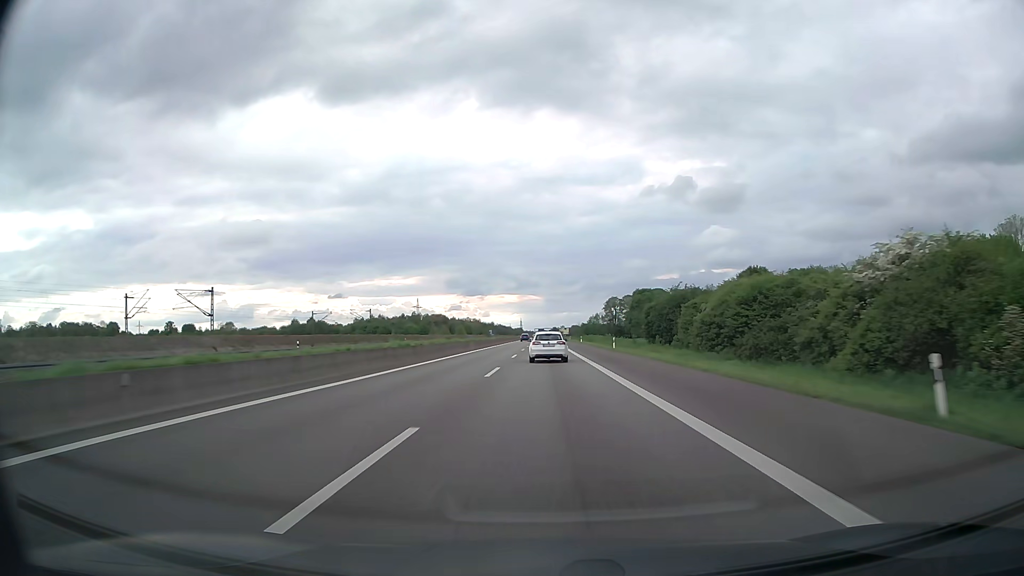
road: motorway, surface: asphalt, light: Day
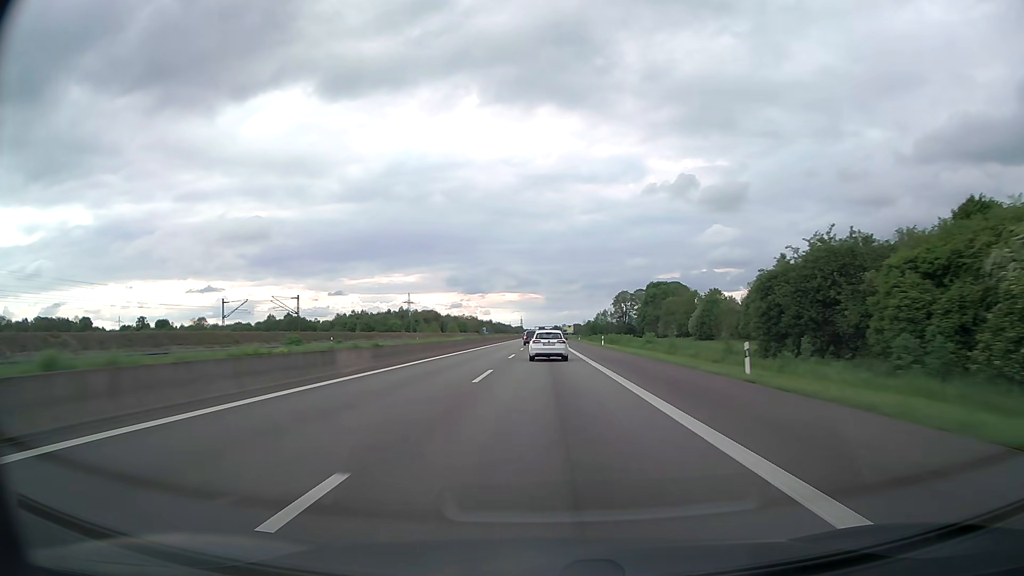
(-0.1, +39.3) m; 0°
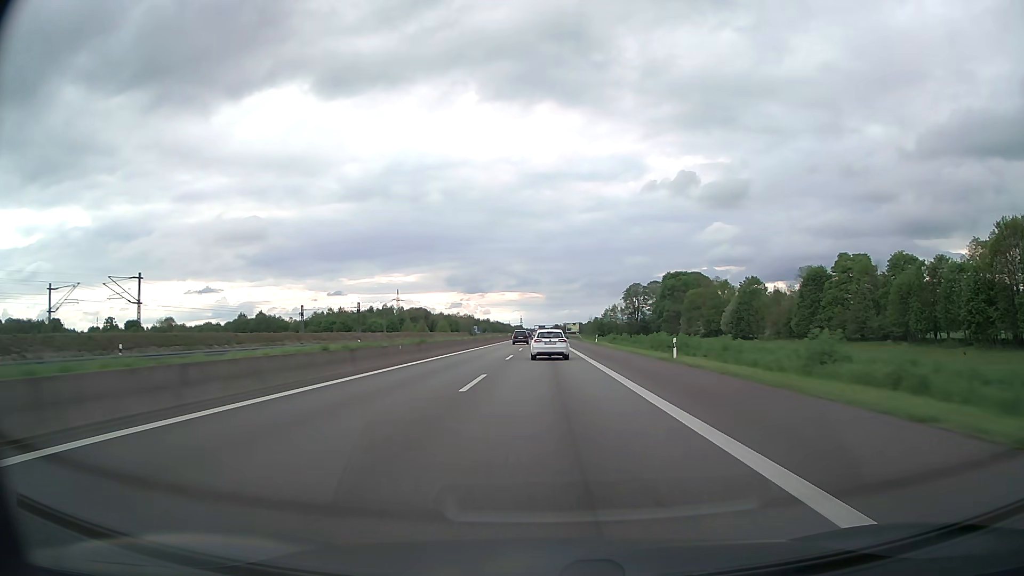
(0.0, +38.6) m; 0°
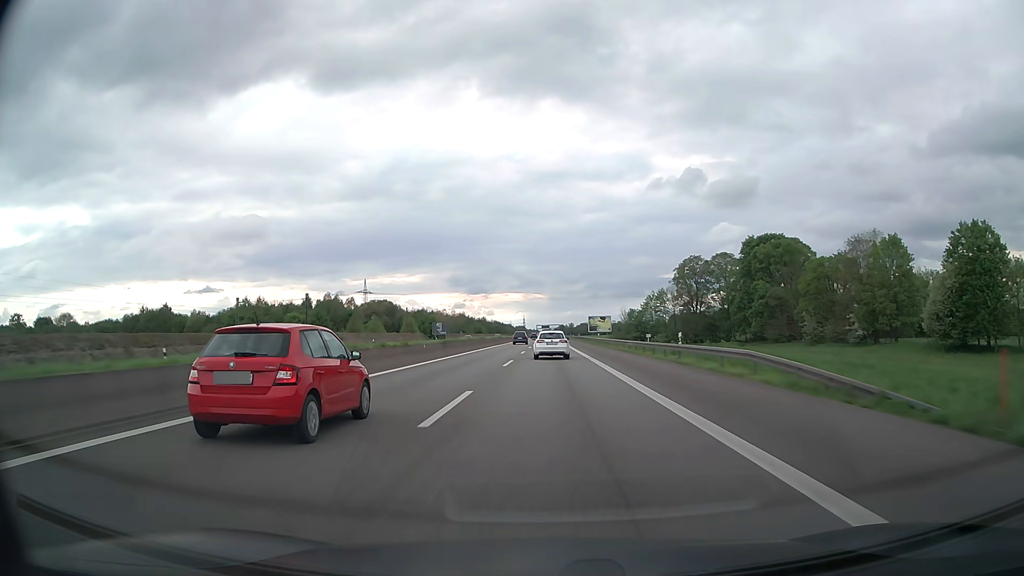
(-0.2, +95.8) m; 0°
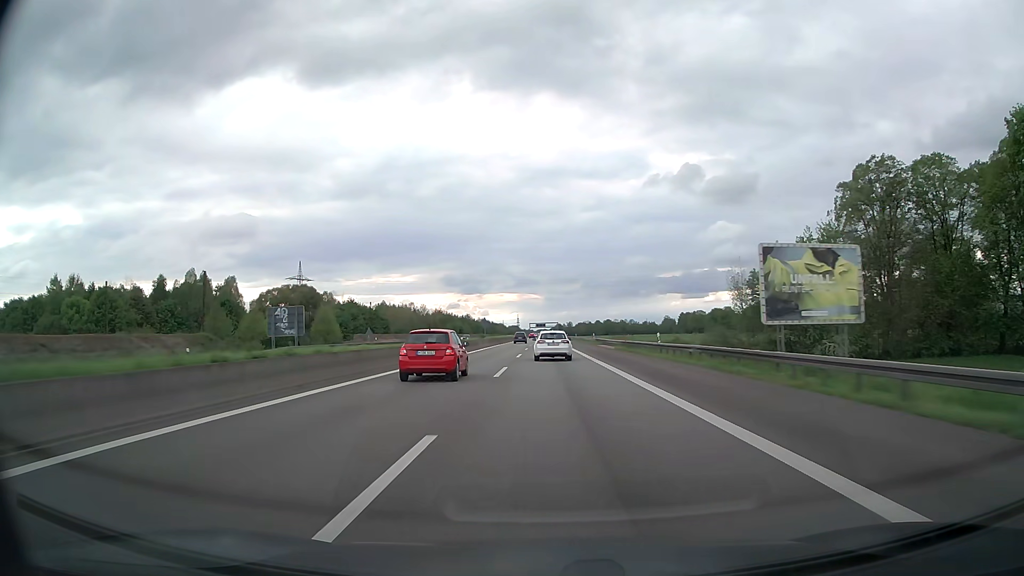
(+0.2, +97.0) m; 0°
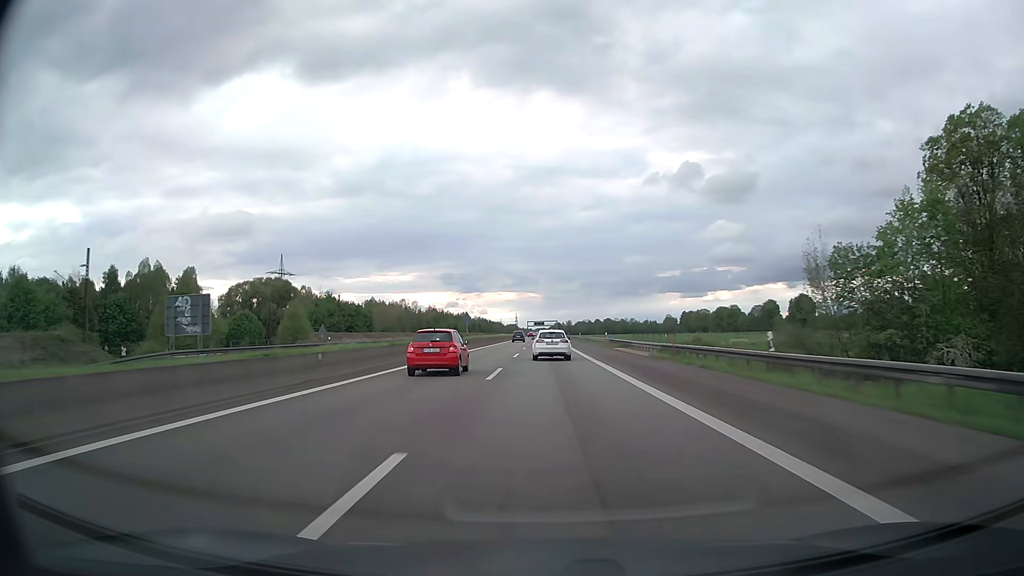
(0.0, +19.5) m; 0°
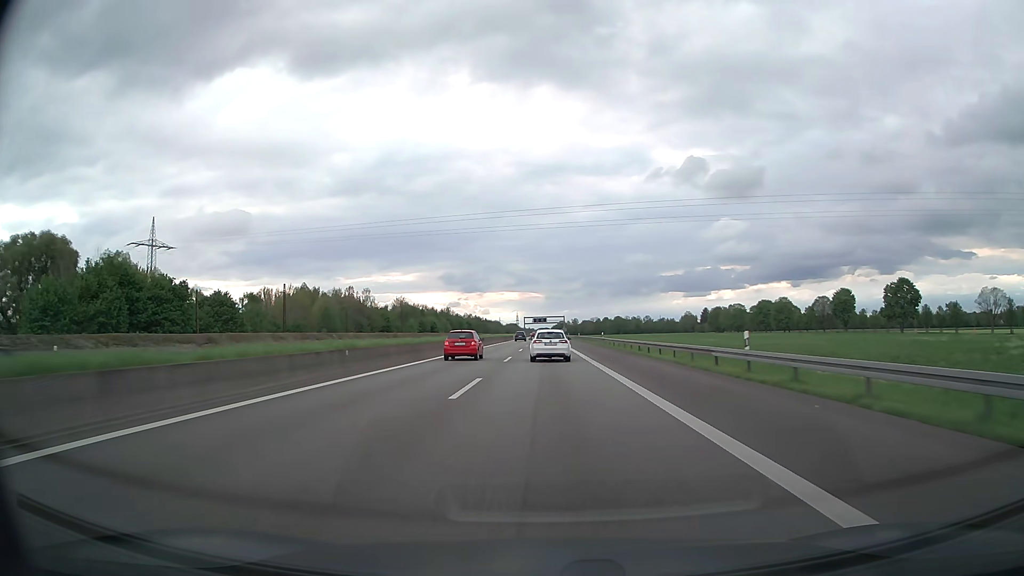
(+0.1, +95.6) m; 0°
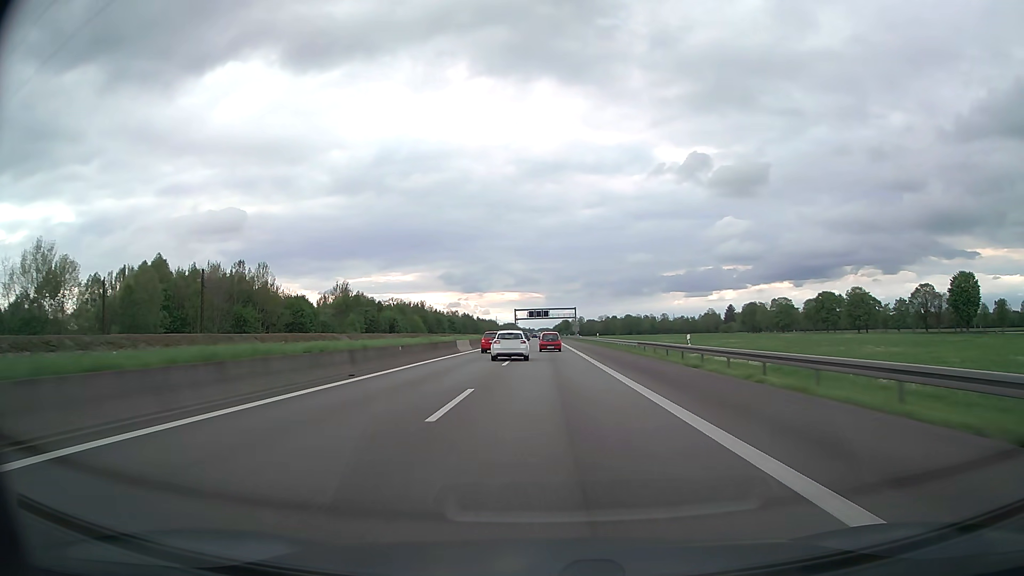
(-0.1, +93.1) m; 0°
(0, +10) (0, +20) (0, +30) (0, +40) (0, +50) (0, +60) (0, +70) (0, +80) (0, +90) (0, +100) m
